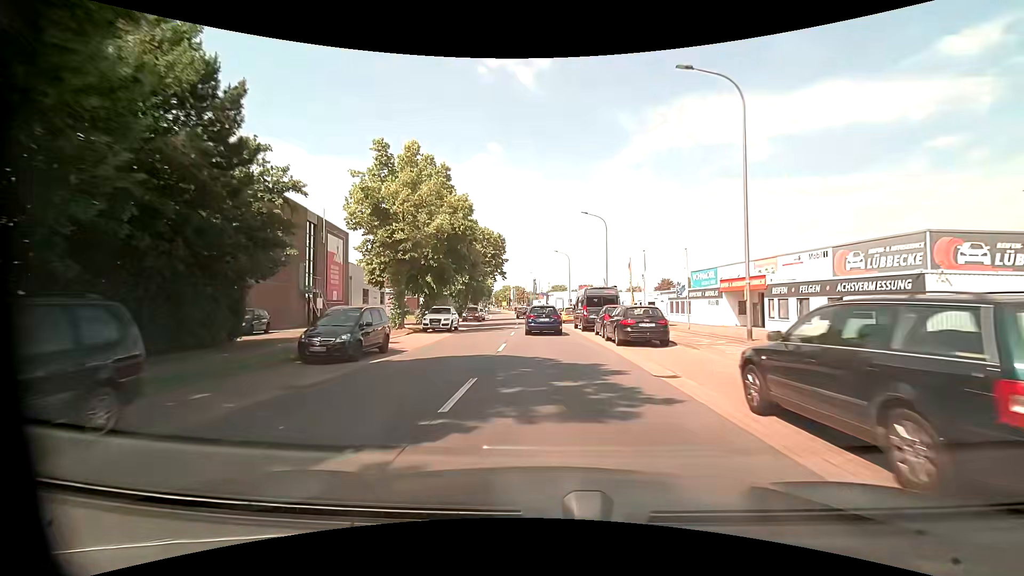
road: tertiary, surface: asphalt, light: Day
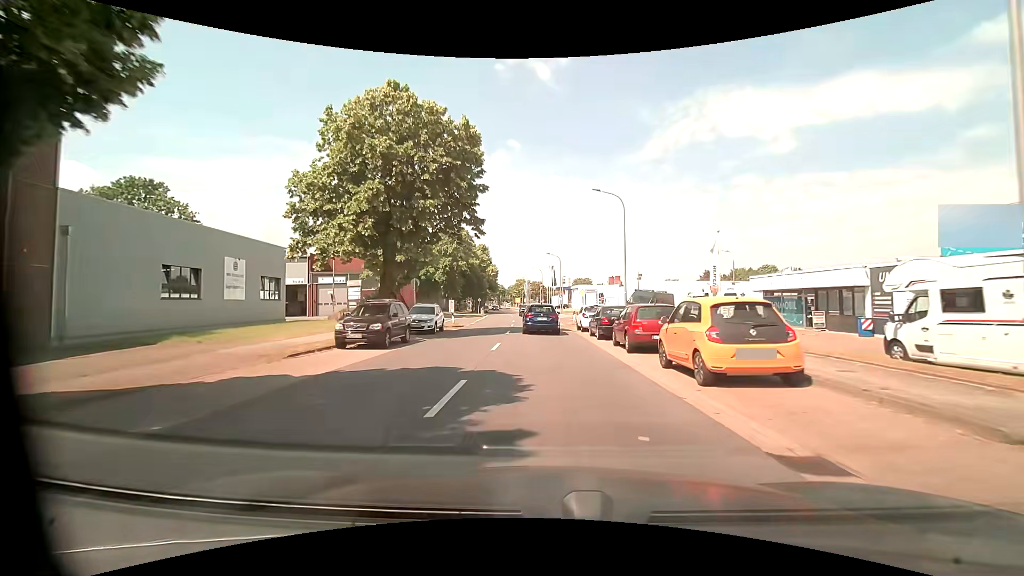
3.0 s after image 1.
(-0.5, +36.5) m; -2°
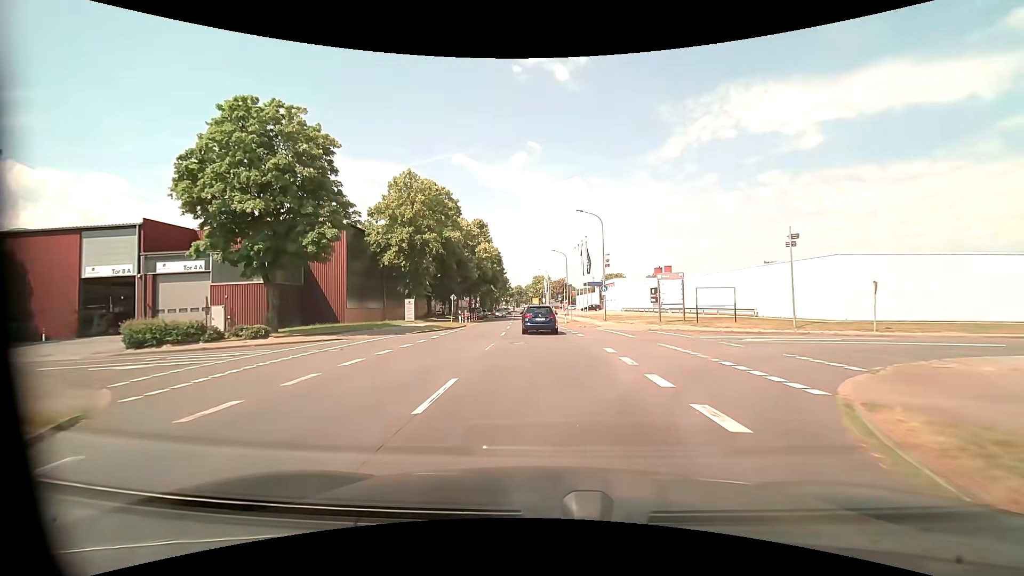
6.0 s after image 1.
(-0.7, +35.9) m; -3°
(0, +10) (0, +20) (-1, +30) (-1, +40) (-1, +50) (-2, +60) (-3, +70) (-3, +80) (-4, +90) (-4, +100) m
